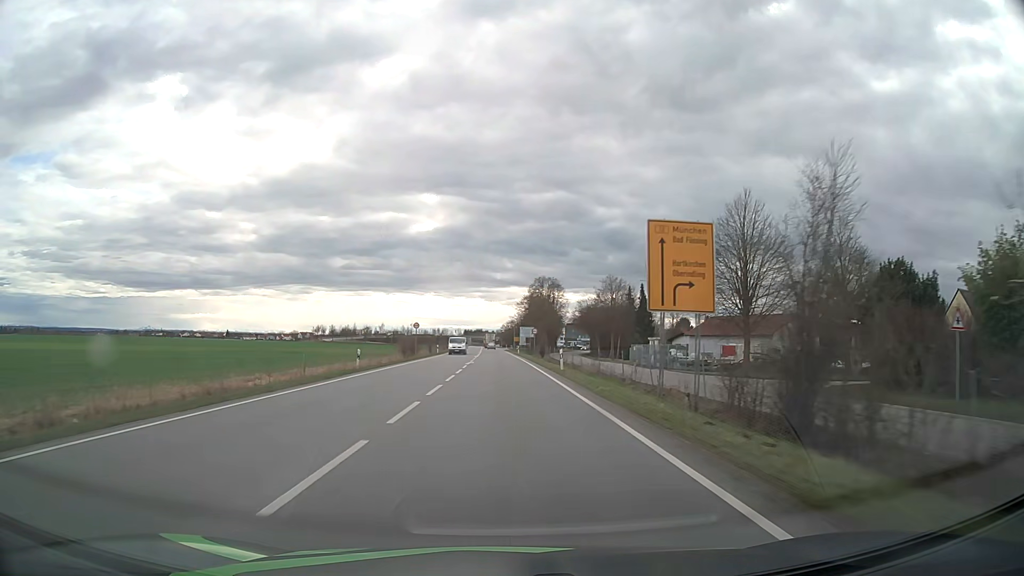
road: primary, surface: asphalt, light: Day
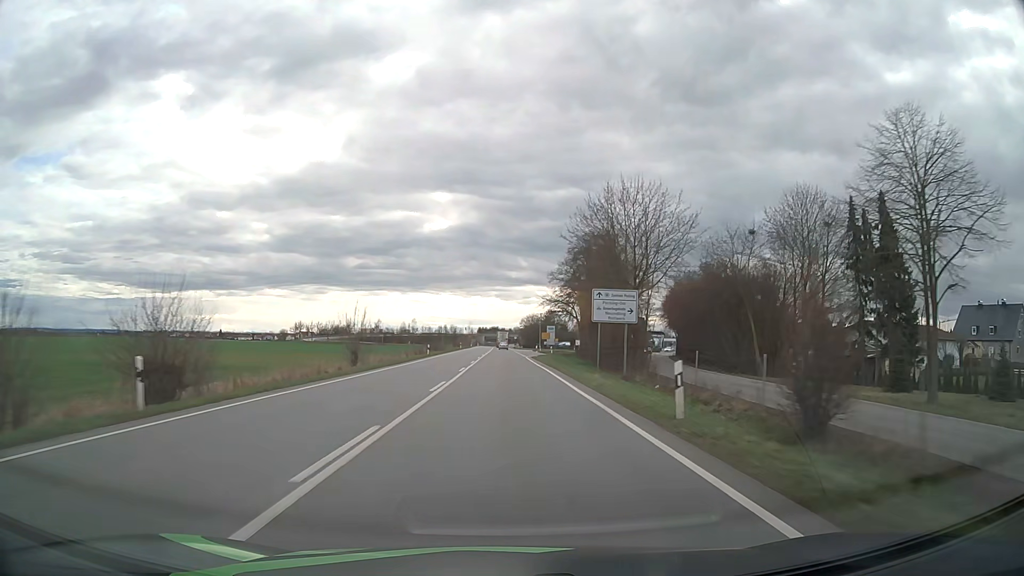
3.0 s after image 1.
(-1.2, +71.0) m; -2°
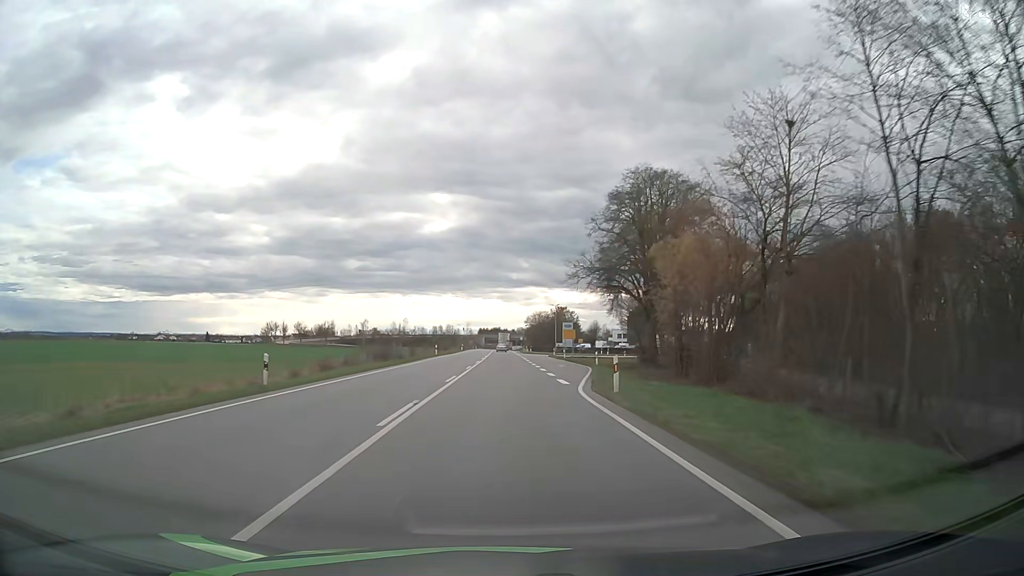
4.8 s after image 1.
(-0.1, +42.6) m; 0°
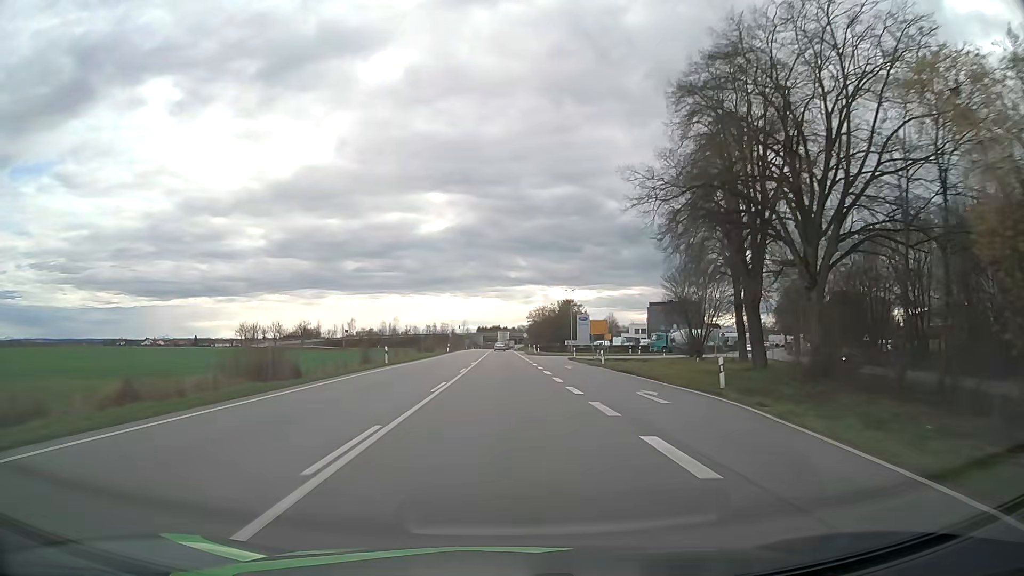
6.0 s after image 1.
(+0.1, +28.4) m; 0°
(0, +10) (0, +20) (0, +30) (0, +40) (0, +50) (0, +60) (0, +70) (0, +80) (0, +90) (0, +100) m
